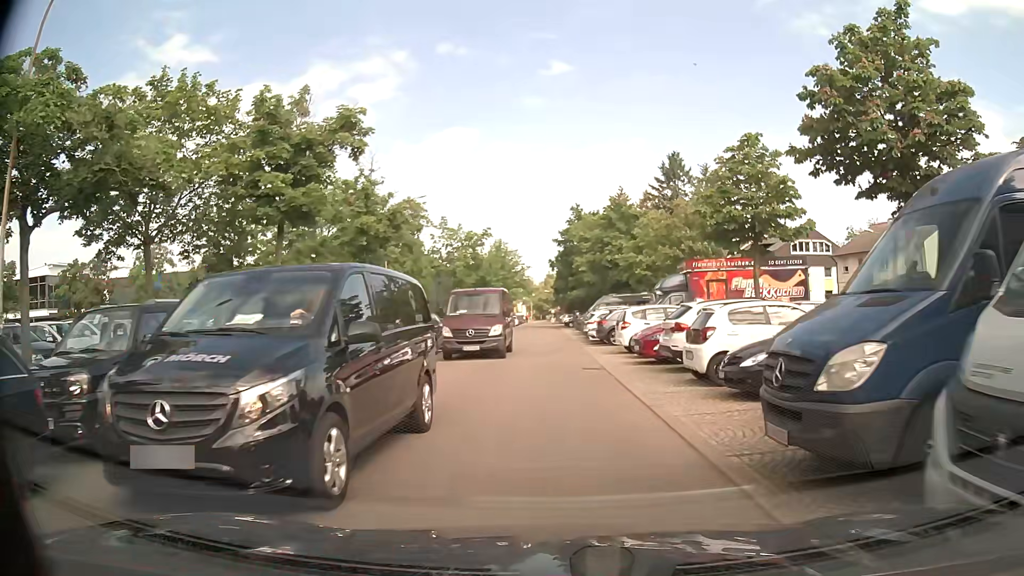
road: residential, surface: asphalt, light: Day
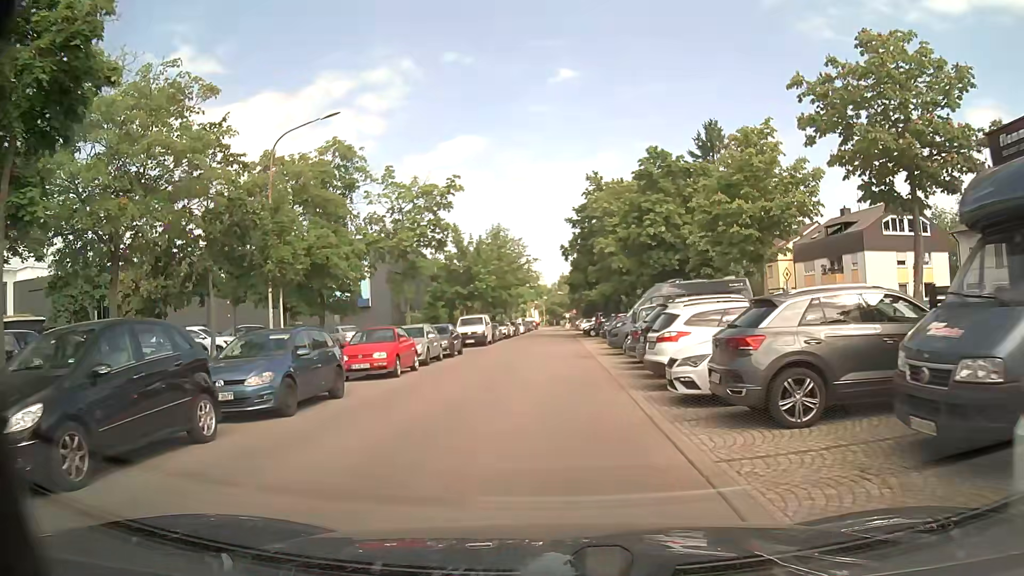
(+0.5, +20.6) m; -2°
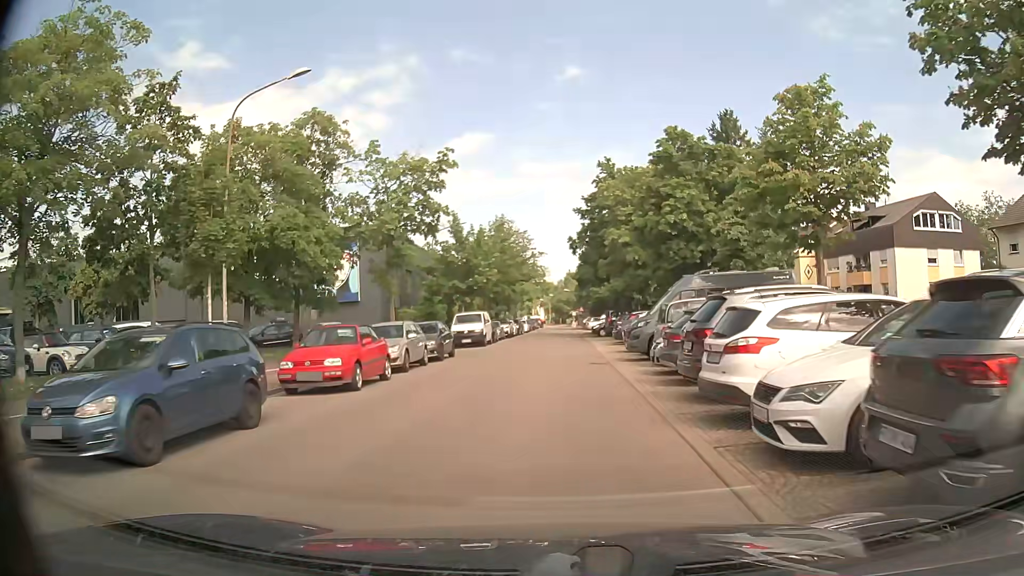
(+0.1, +4.4) m; 0°
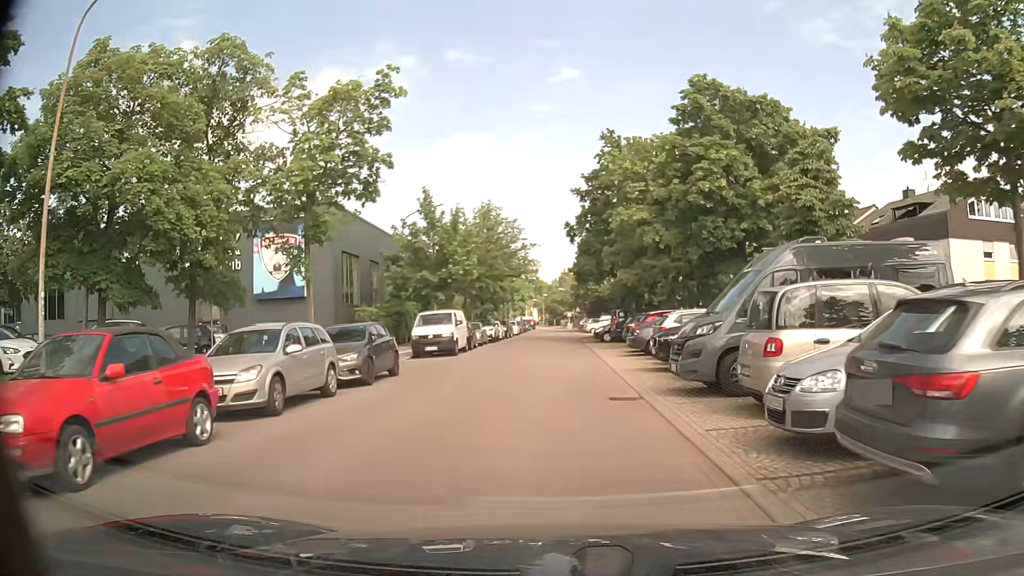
(+0.2, +8.9) m; +2°
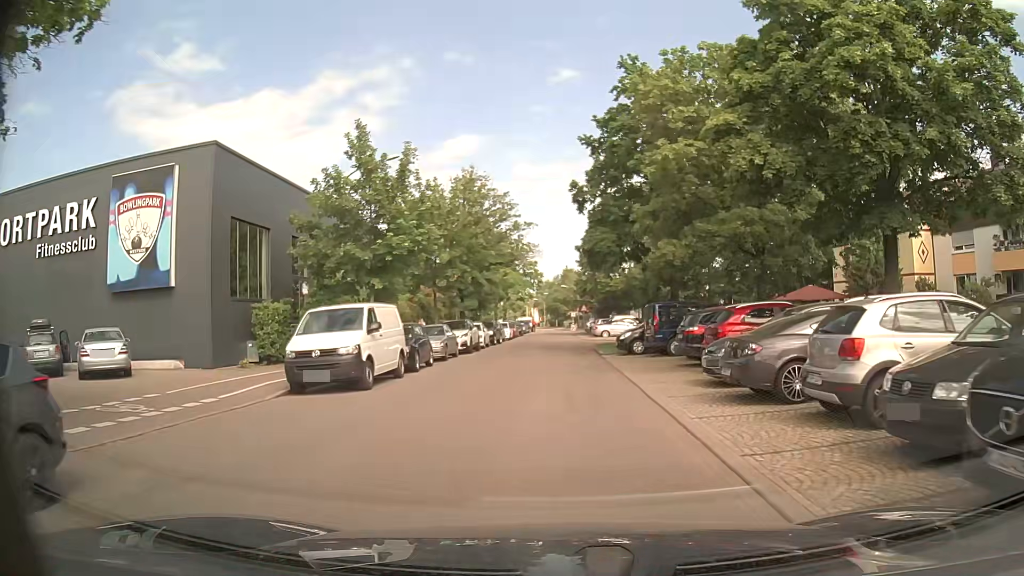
(-0.1, +13.6) m; 0°
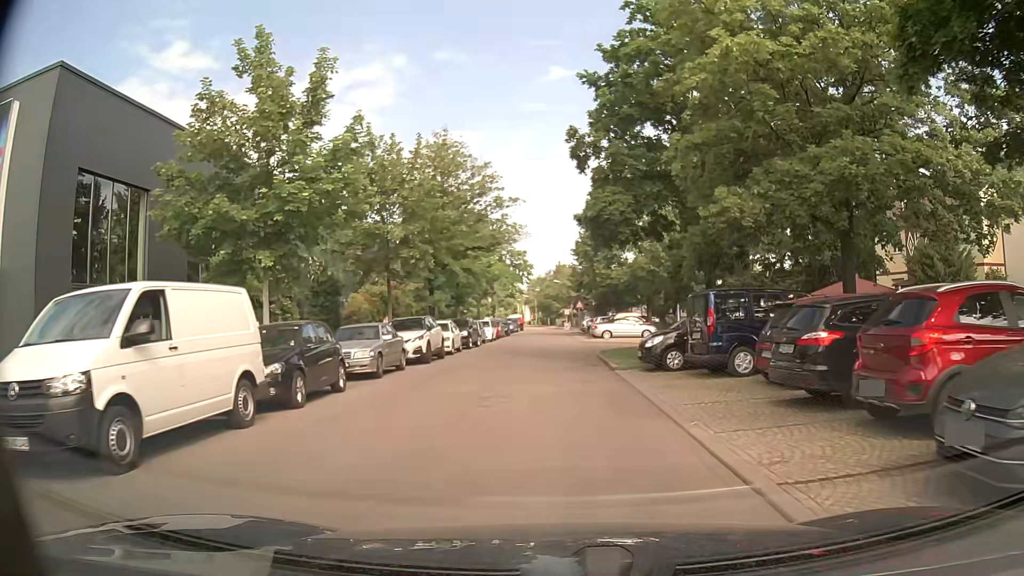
(0.0, +8.9) m; 0°
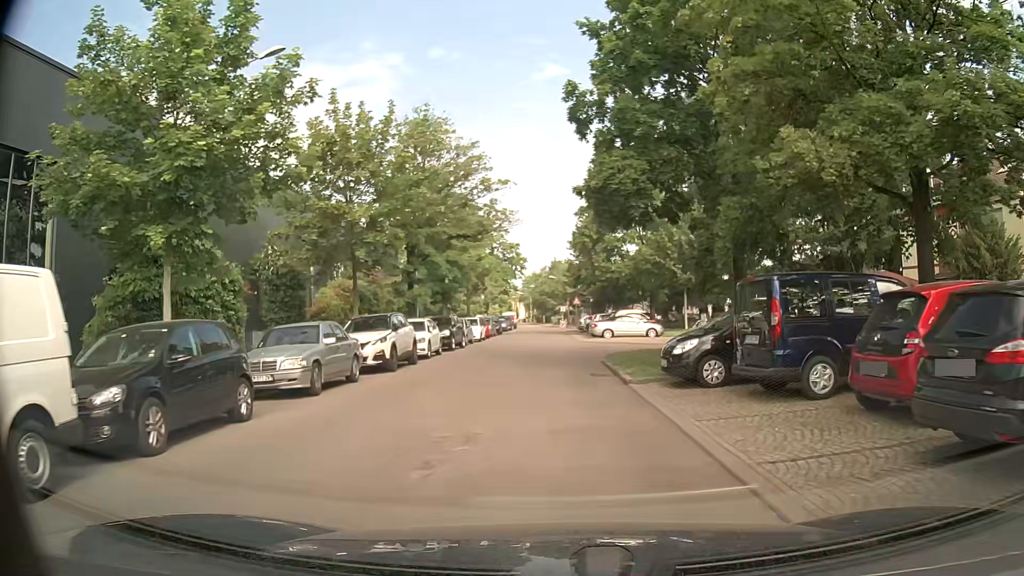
(0.0, +4.4) m; 0°
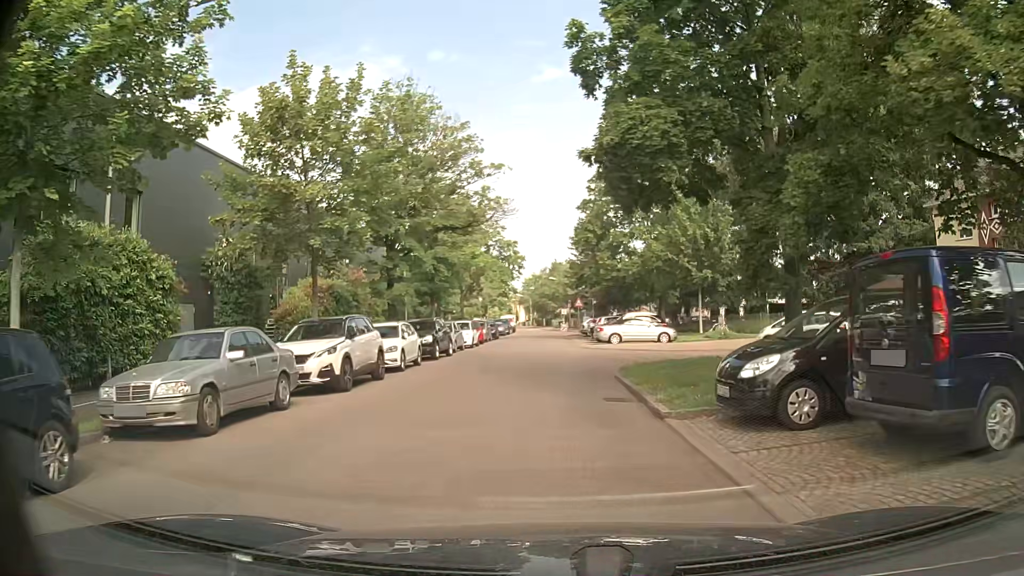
(0.0, +4.3) m; +1°
(0, +10) (-1, +20) (-1, +30) (-1, +40) (-1, +50) (-2, +60) (-2, +70) (-3, +80) (-3, +90) (-4, +100) m
